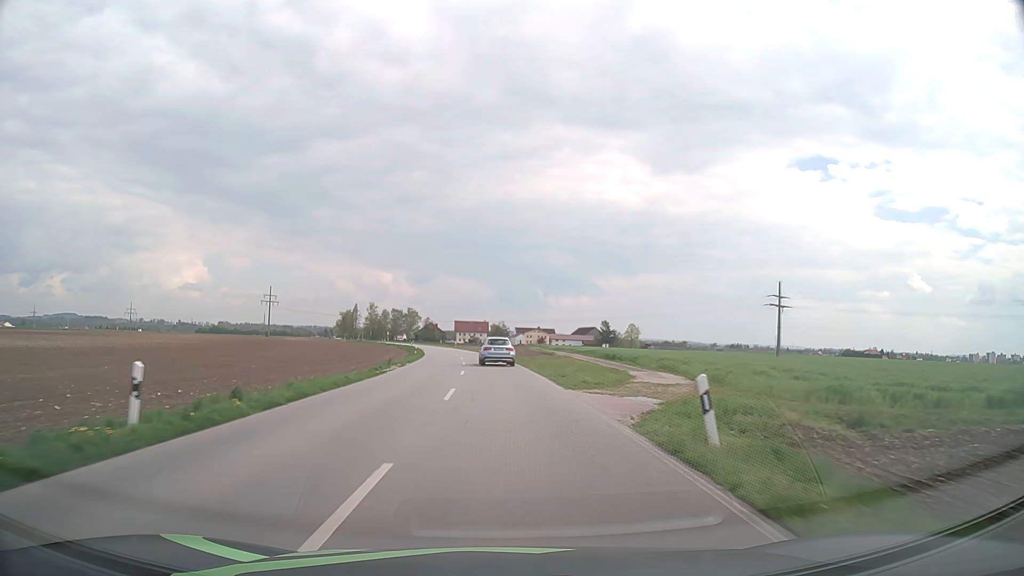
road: secondary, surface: asphalt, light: Day
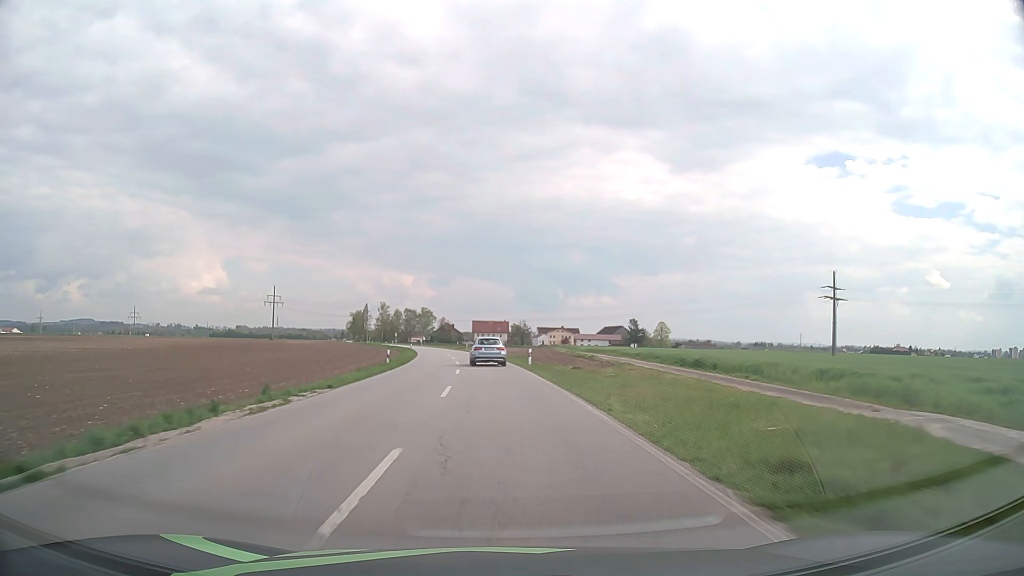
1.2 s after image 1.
(-0.3, +23.2) m; -2°
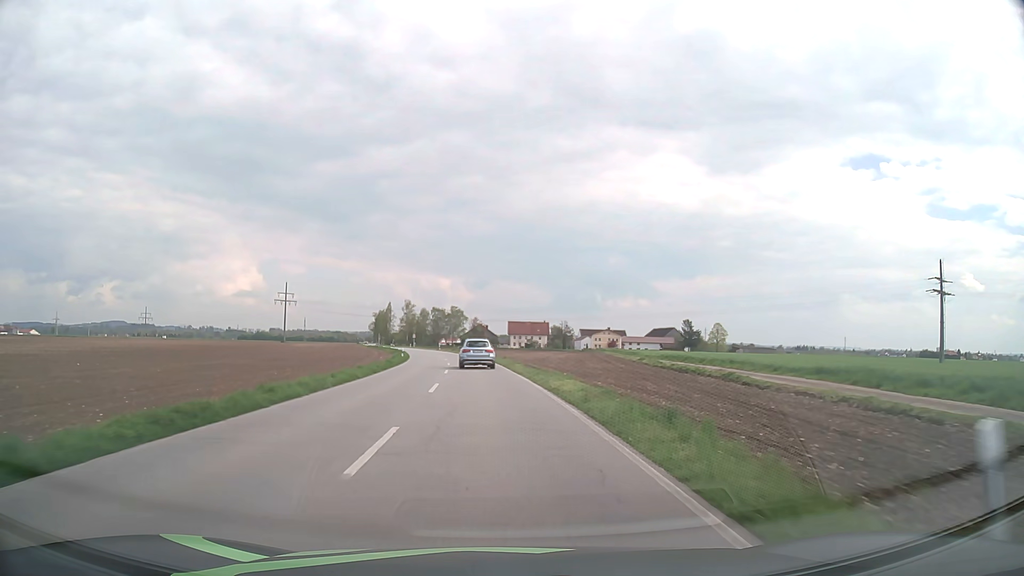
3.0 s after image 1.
(-0.8, +34.3) m; -3°
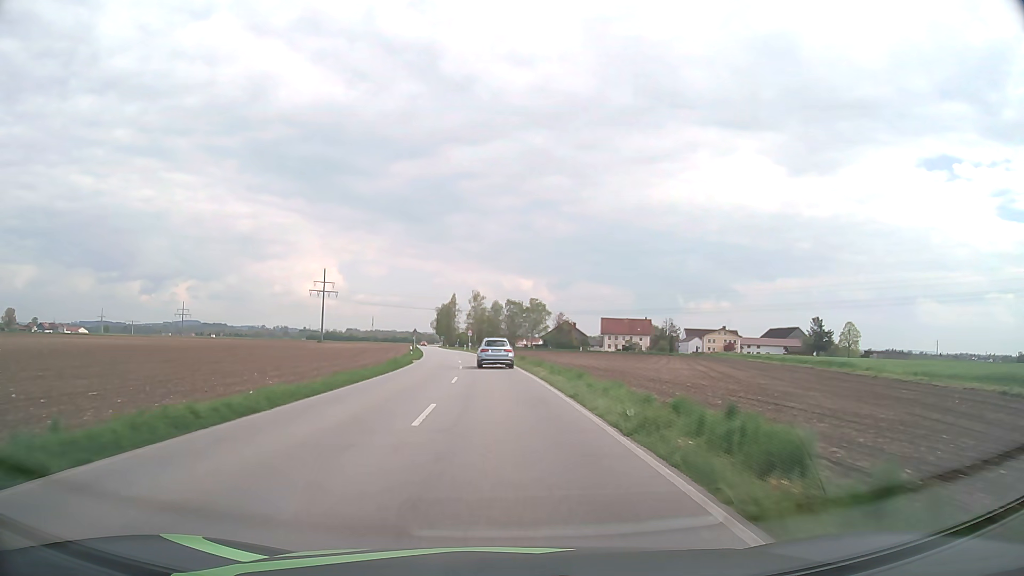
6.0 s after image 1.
(-3.4, +56.5) m; -7°
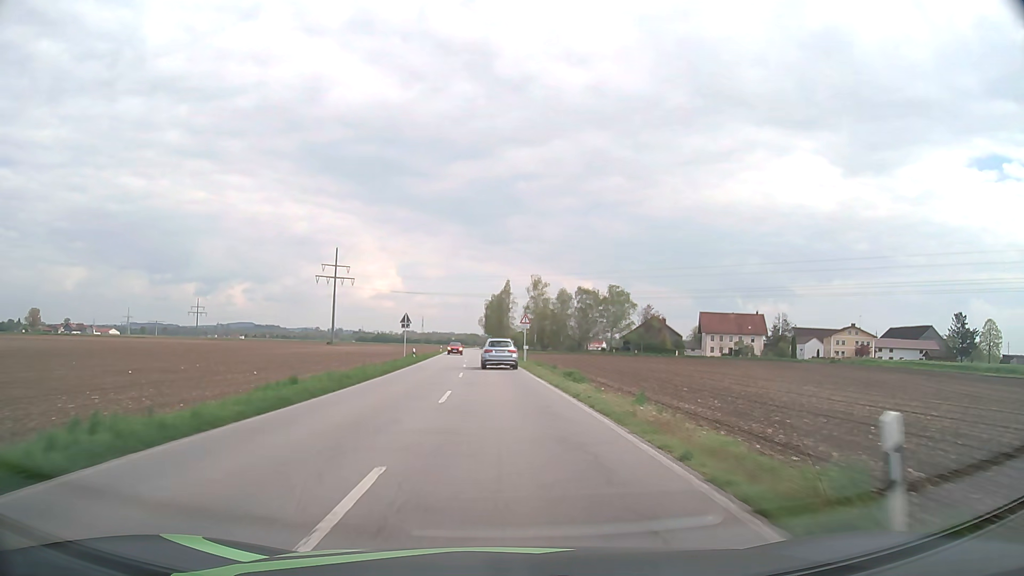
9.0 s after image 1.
(-2.7, +56.4) m; -5°
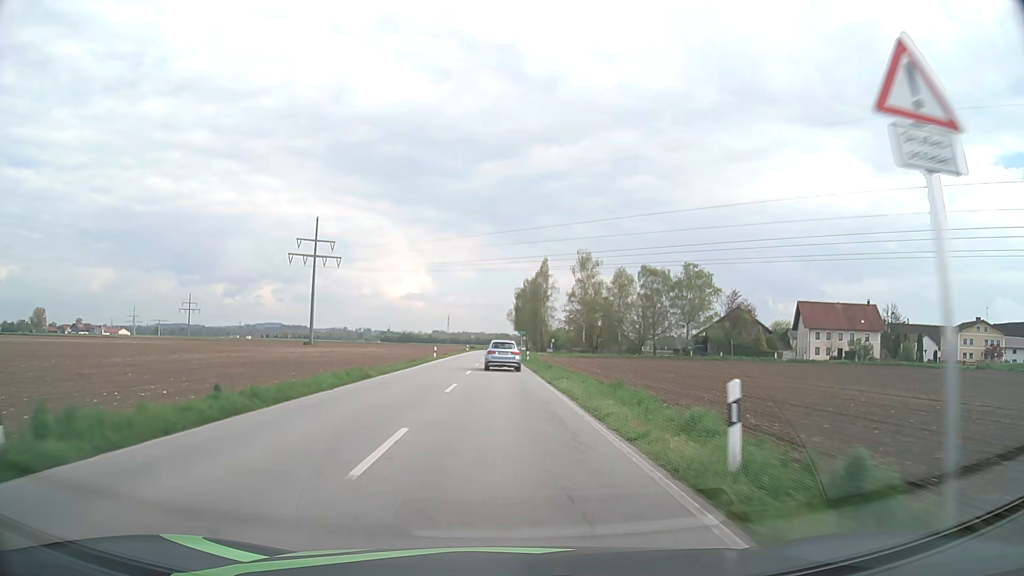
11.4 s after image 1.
(-1.2, +45.2) m; -3°
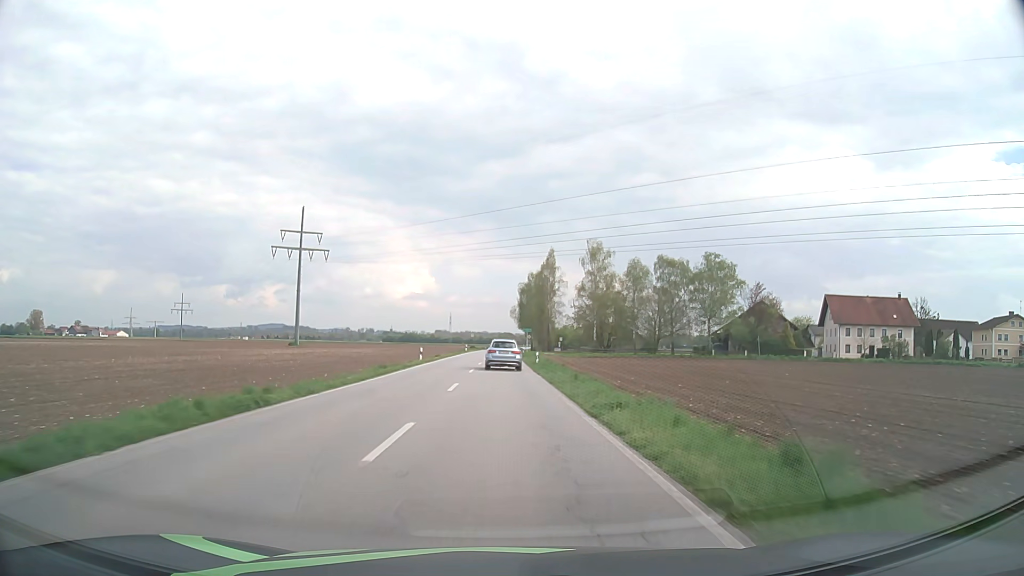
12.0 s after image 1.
(0.0, +11.3) m; 0°
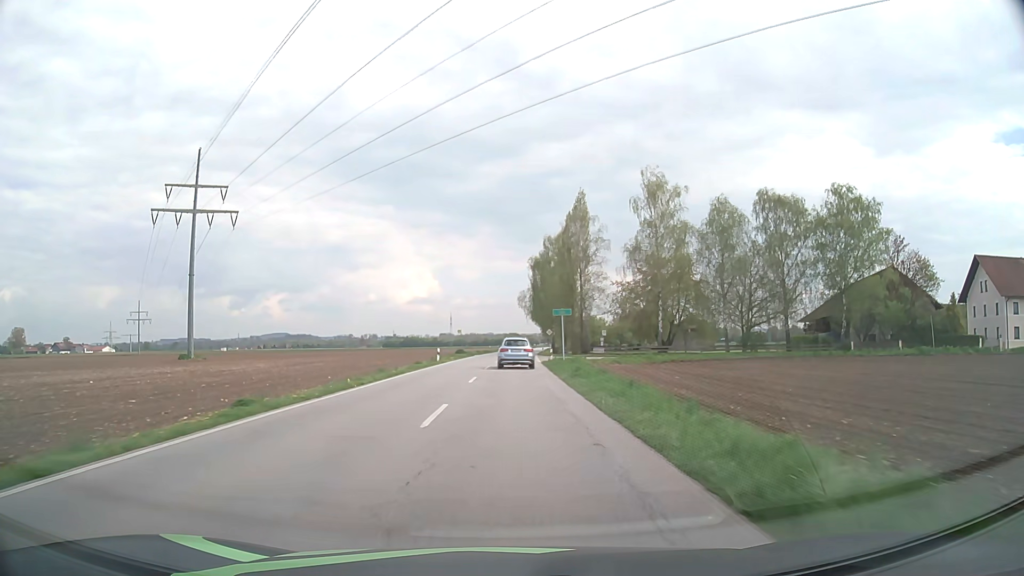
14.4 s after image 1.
(-0.3, +45.2) m; -1°
